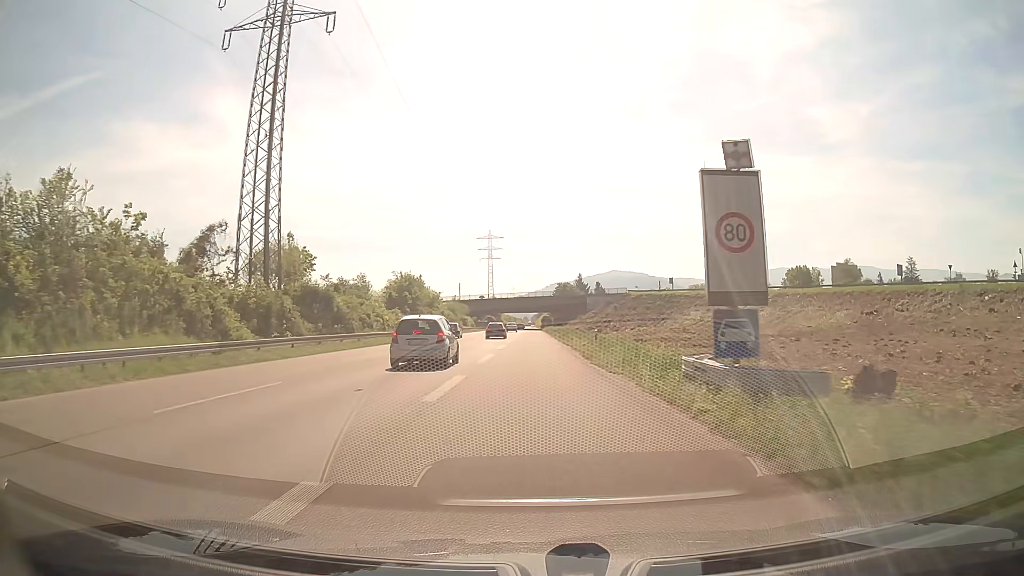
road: trunk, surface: asphalt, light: Day
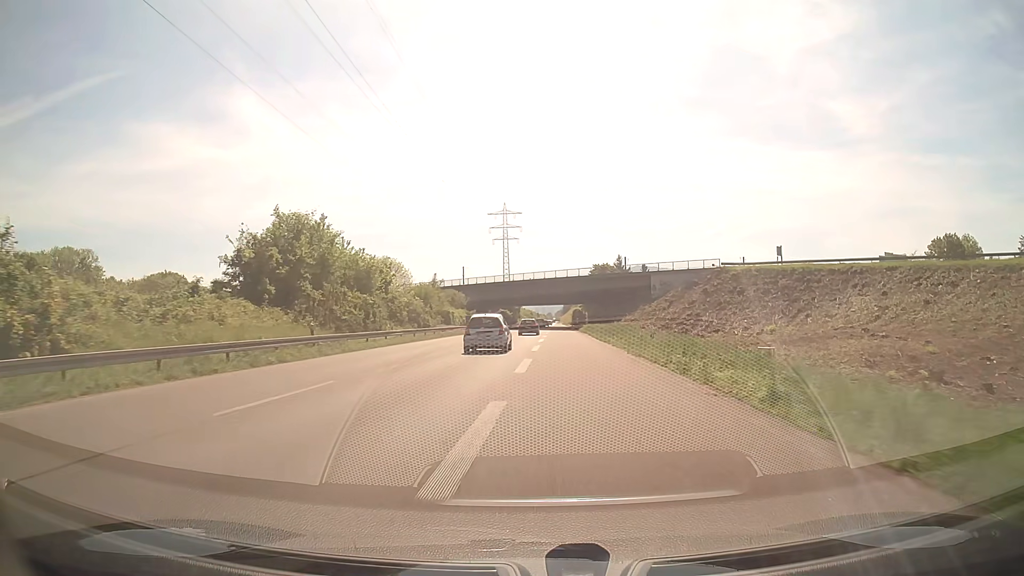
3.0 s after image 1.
(-0.5, +54.8) m; -2°
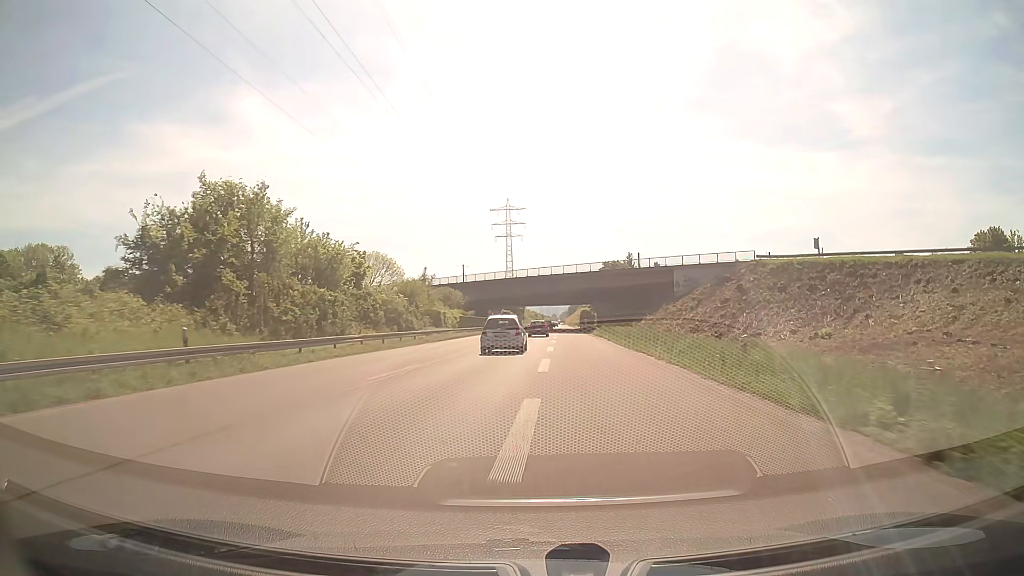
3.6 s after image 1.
(-0.1, +11.4) m; 0°
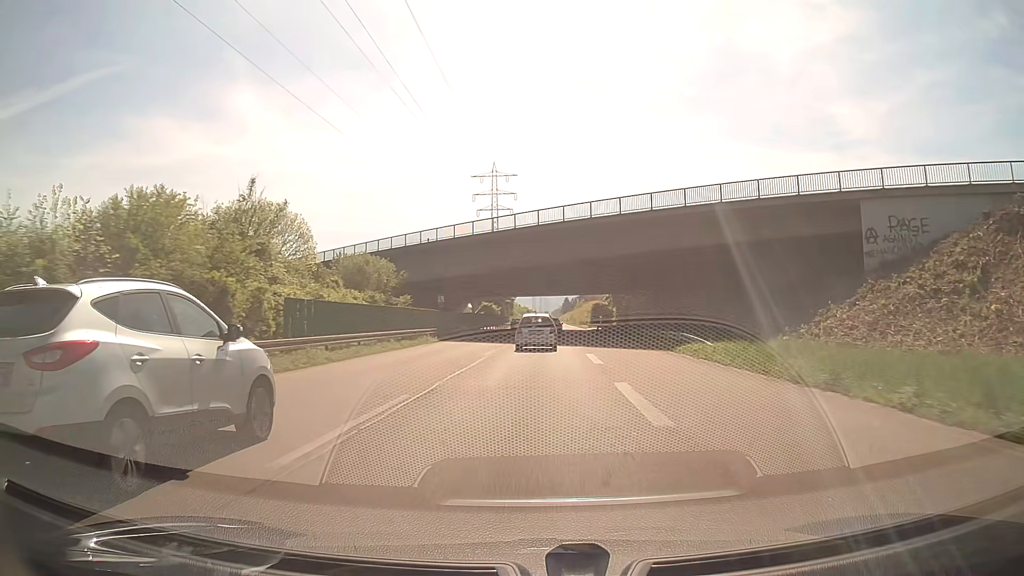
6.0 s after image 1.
(0.0, +45.6) m; +1°
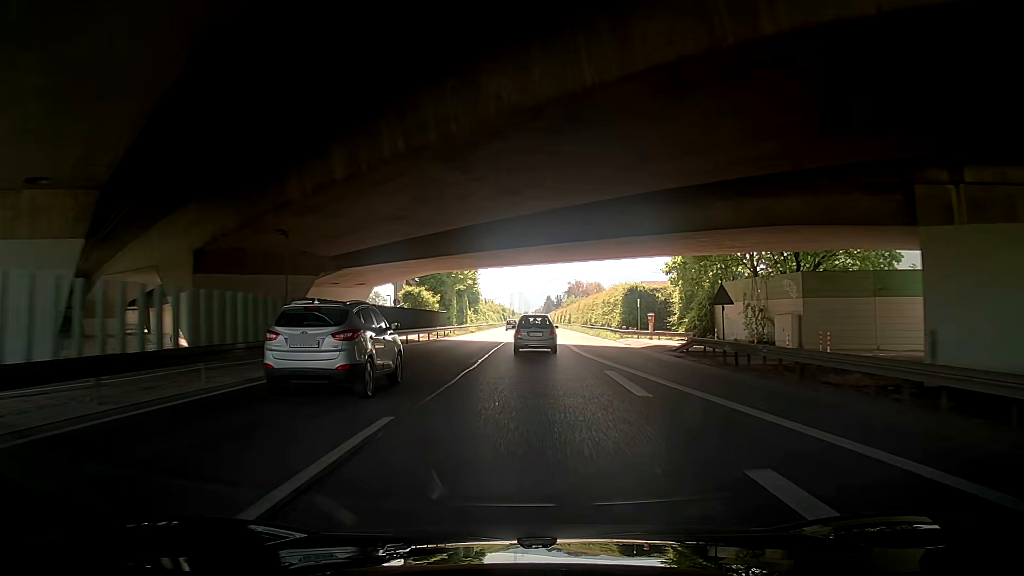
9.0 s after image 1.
(+0.9, +56.7) m; +1°
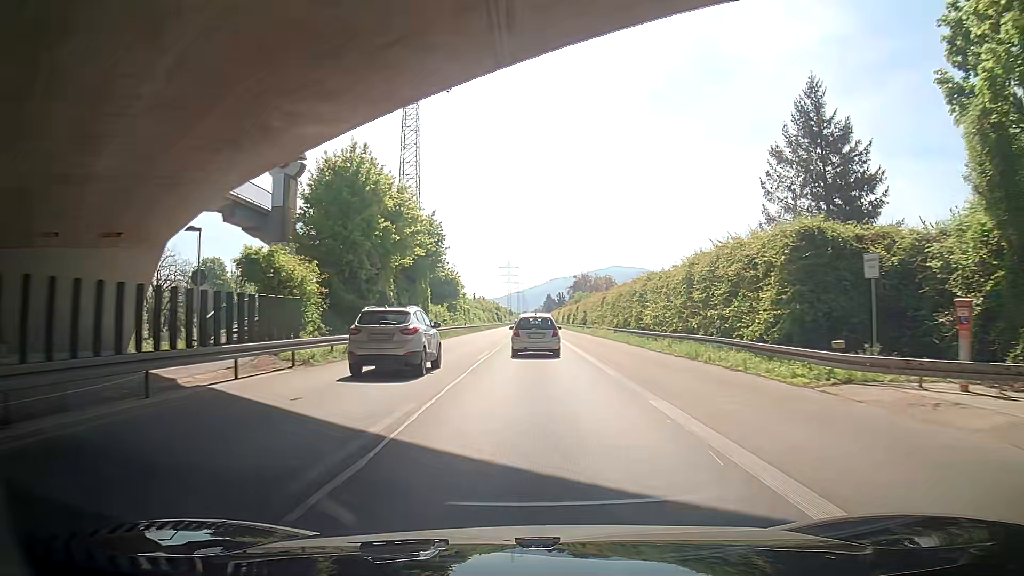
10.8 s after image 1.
(+0.2, +34.5) m; -2°
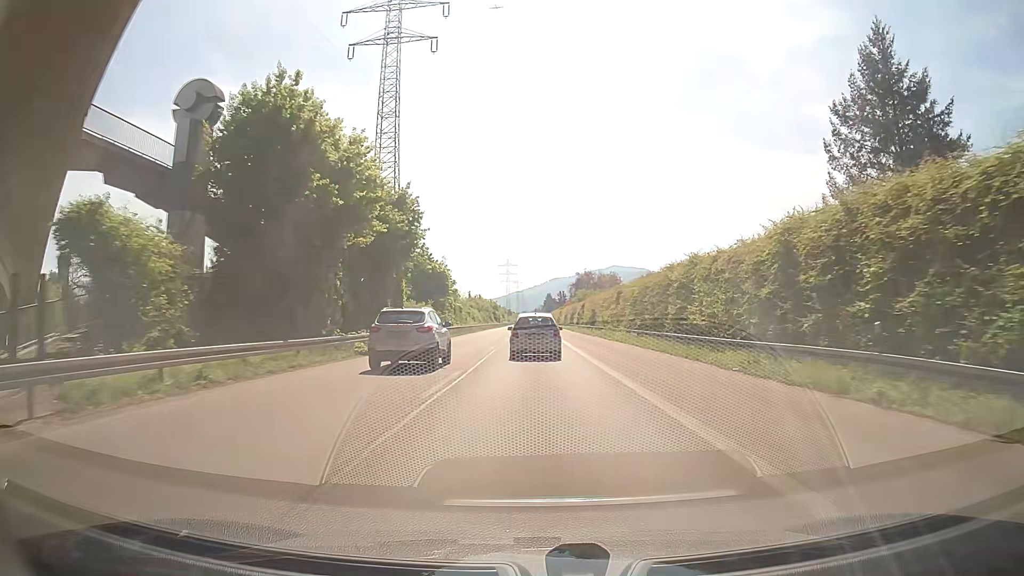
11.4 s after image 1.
(0.0, +11.6) m; +2°
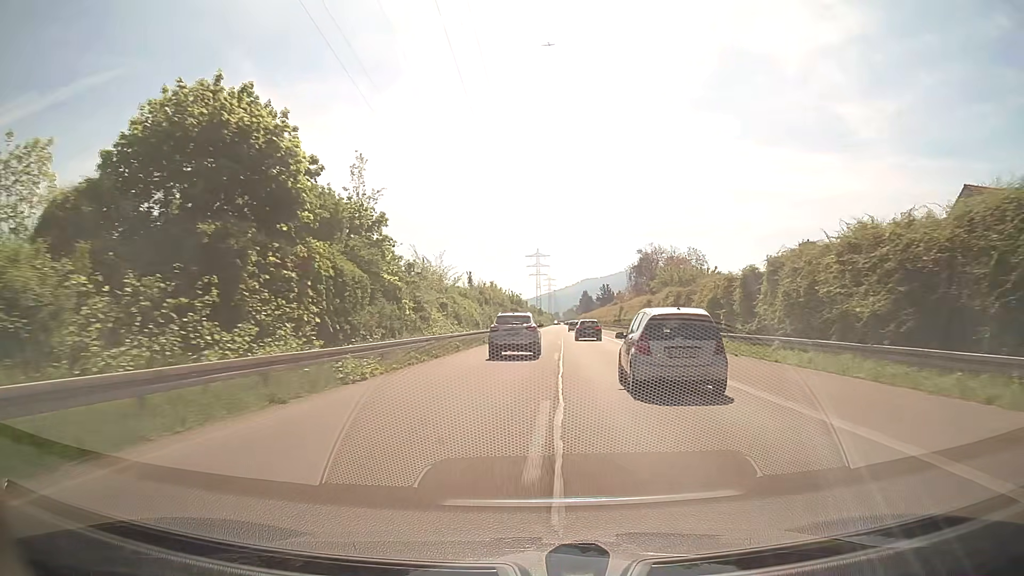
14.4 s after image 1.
(-0.1, +60.5) m; -1°
(0, +10) (0, +20) (0, +30) (0, +40) (0, +50) (+1, +60) (+1, +70) (+1, +80) (+2, +90) (+2, +100) m
